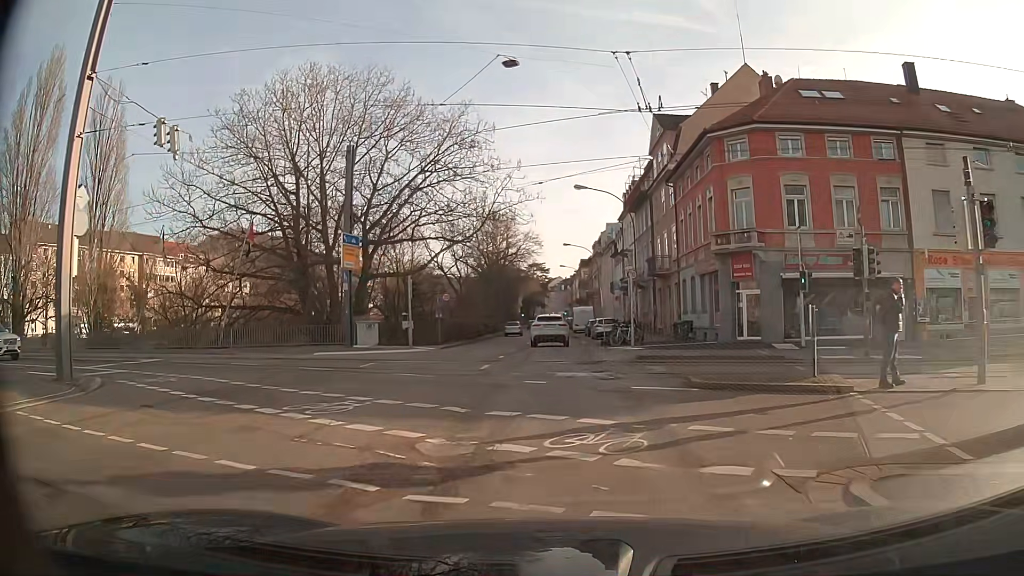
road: primary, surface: asphalt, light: Day
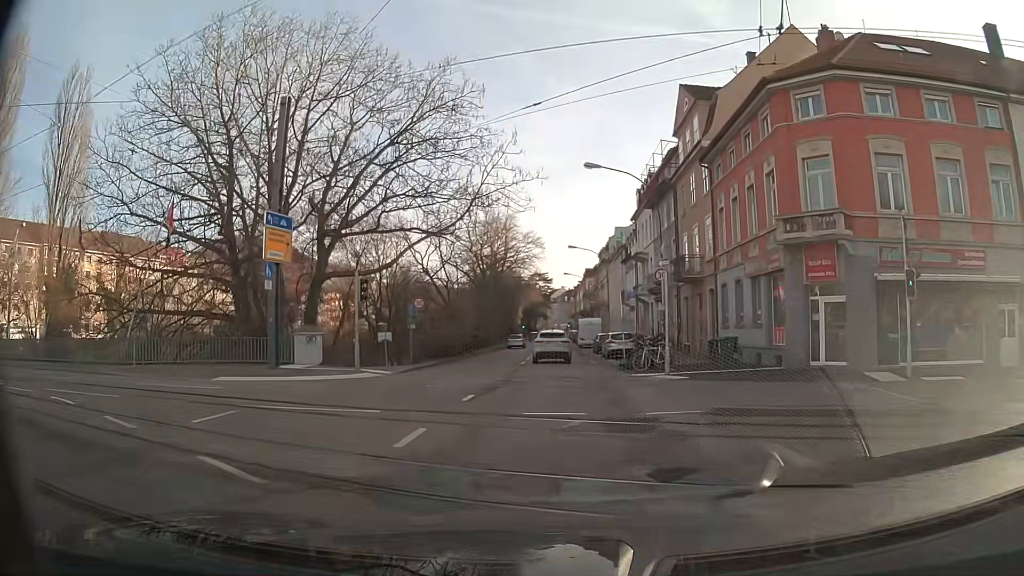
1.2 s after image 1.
(0.0, +9.0) m; 0°
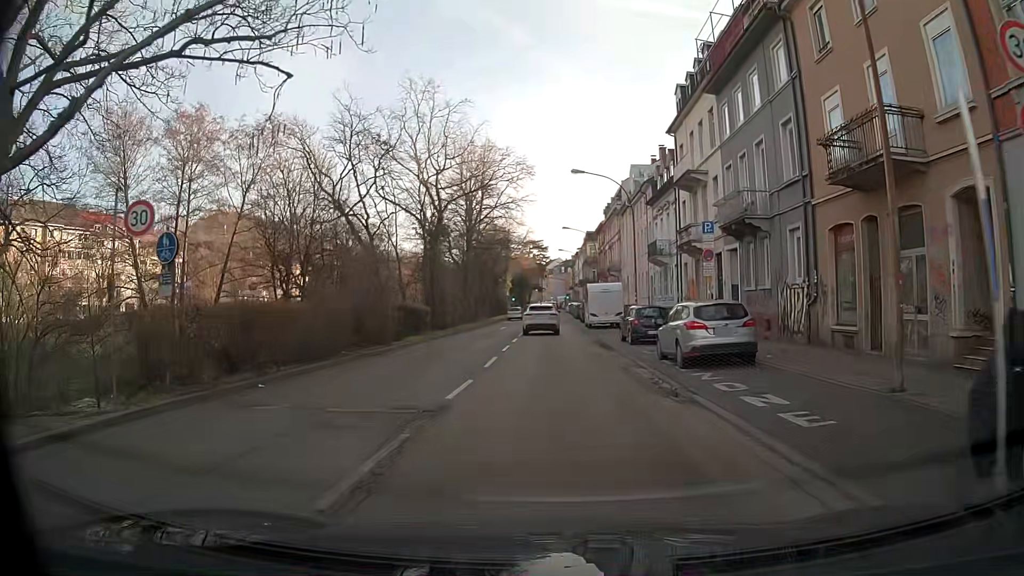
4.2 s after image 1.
(0.0, +22.5) m; 0°
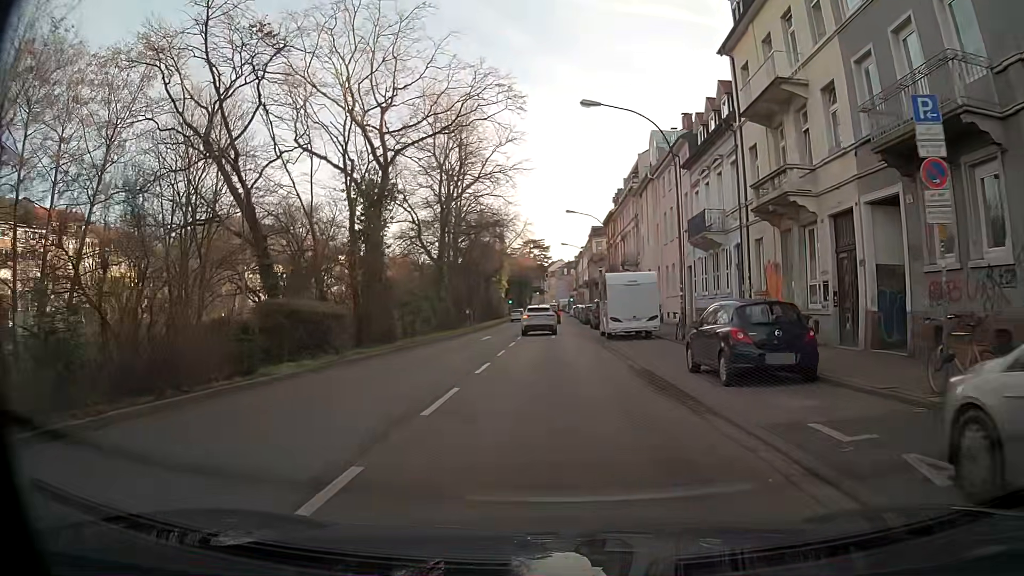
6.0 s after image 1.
(-0.2, +13.9) m; -1°
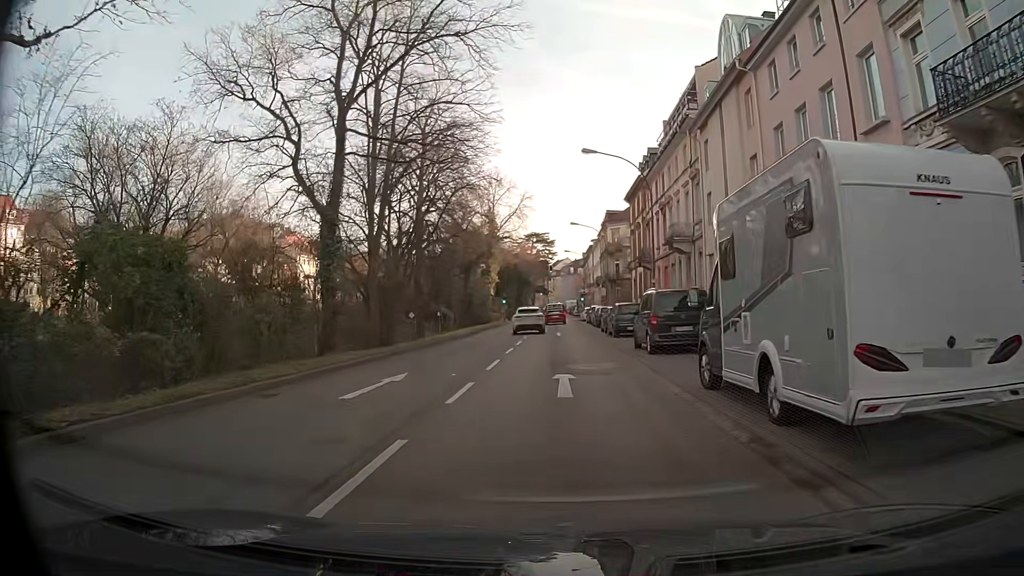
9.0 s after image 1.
(+0.3, +22.6) m; +1°
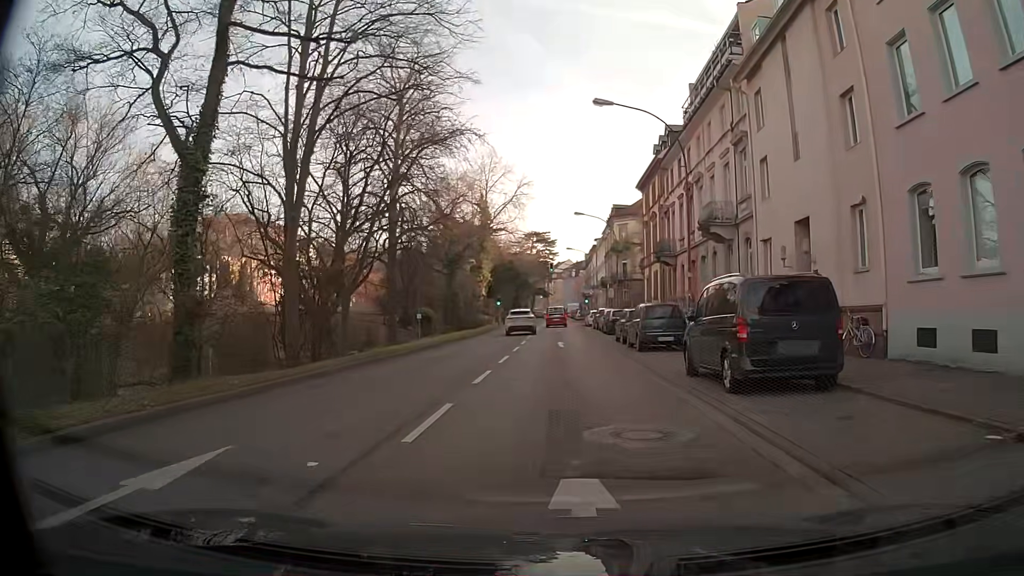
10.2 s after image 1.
(0.0, +9.0) m; 0°
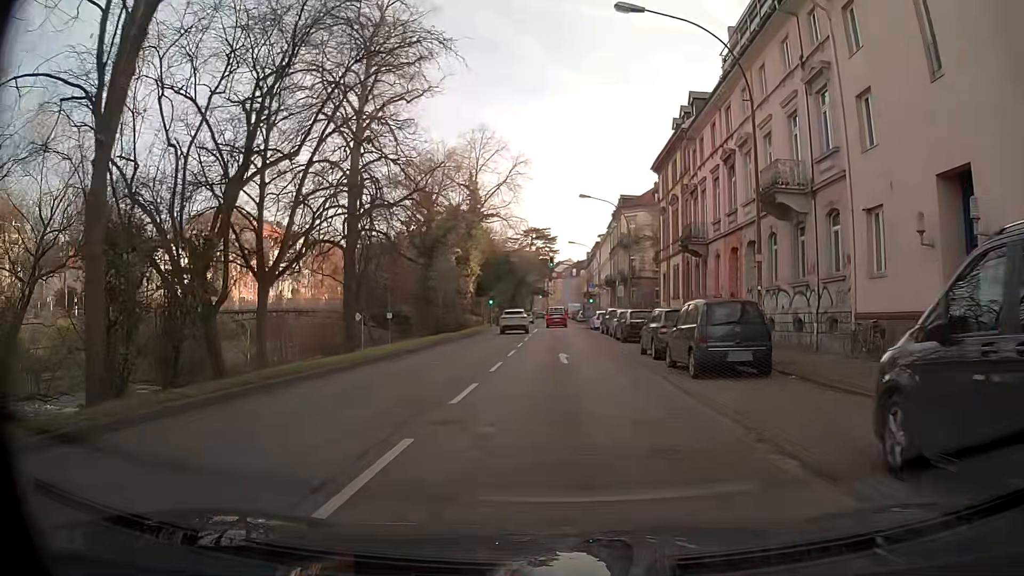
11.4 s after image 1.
(0.0, +8.9) m; 0°
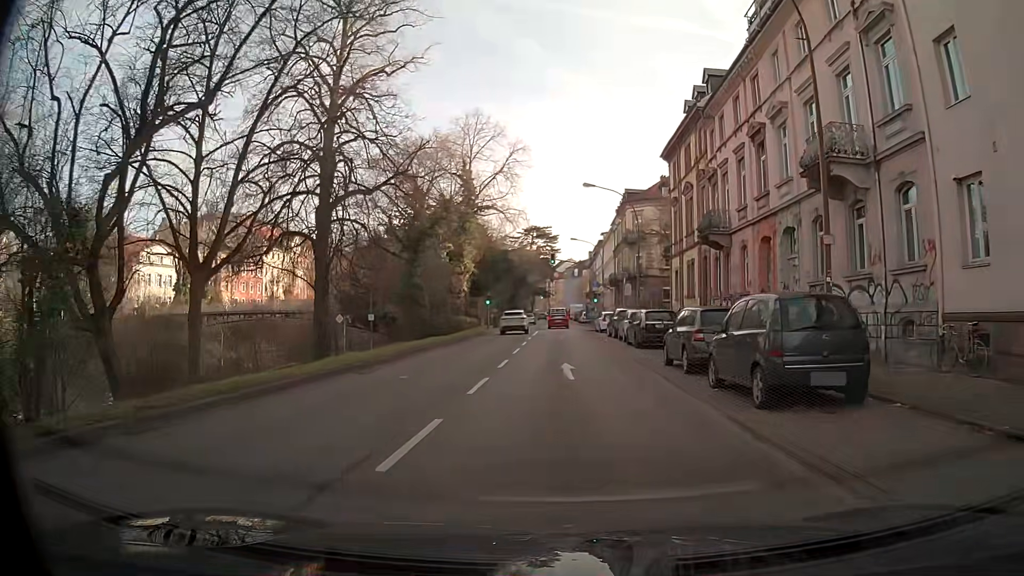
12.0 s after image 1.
(0.0, +4.4) m; 0°
